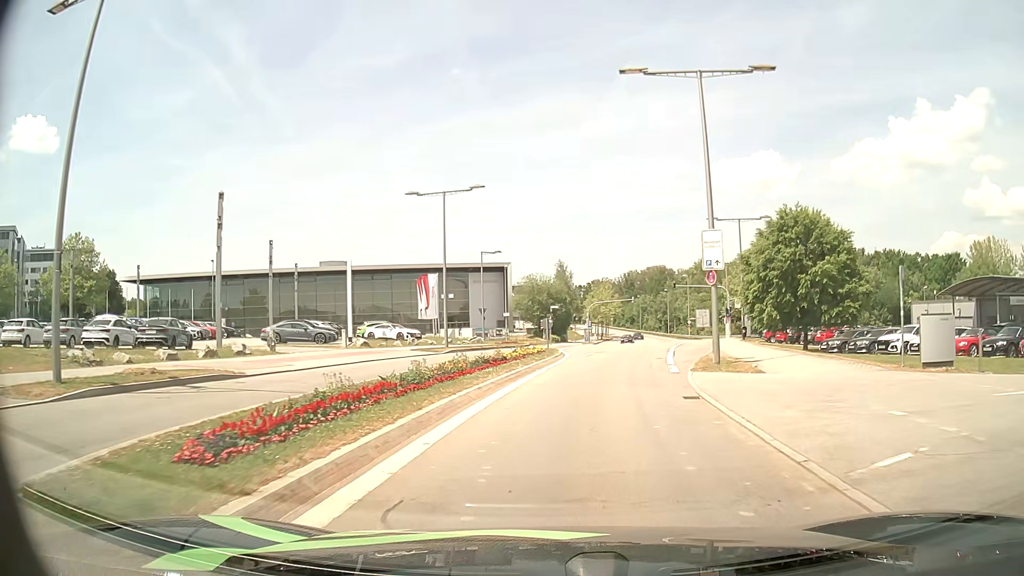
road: secondary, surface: asphalt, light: Day
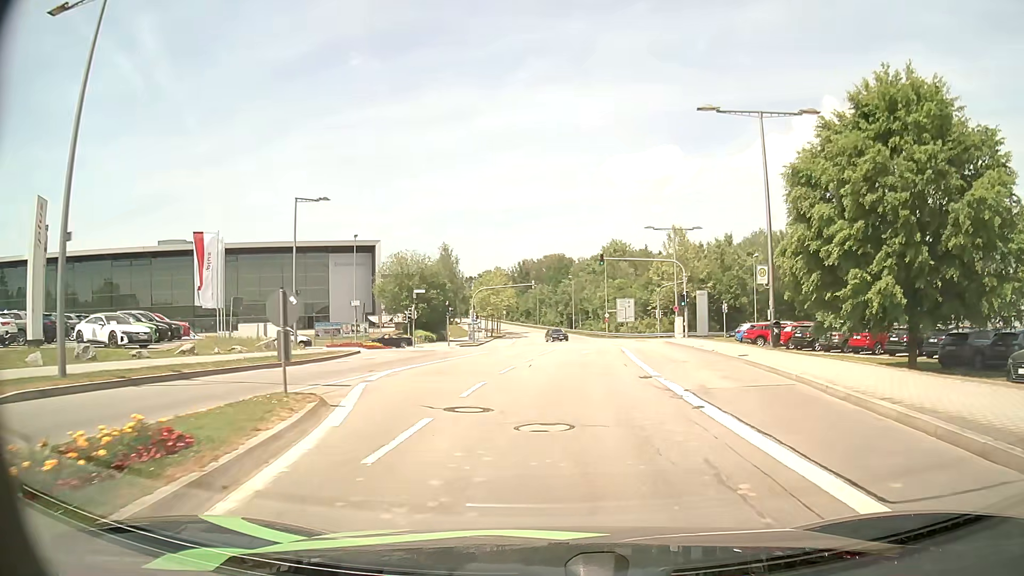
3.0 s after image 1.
(+2.2, +26.0) m; +10°
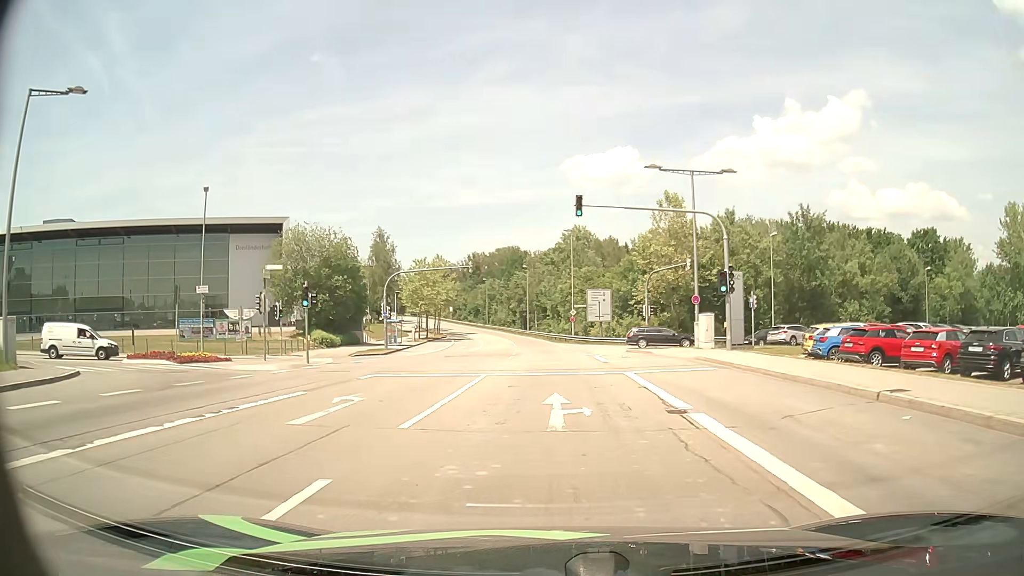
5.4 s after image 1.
(+0.6, +21.8) m; +3°
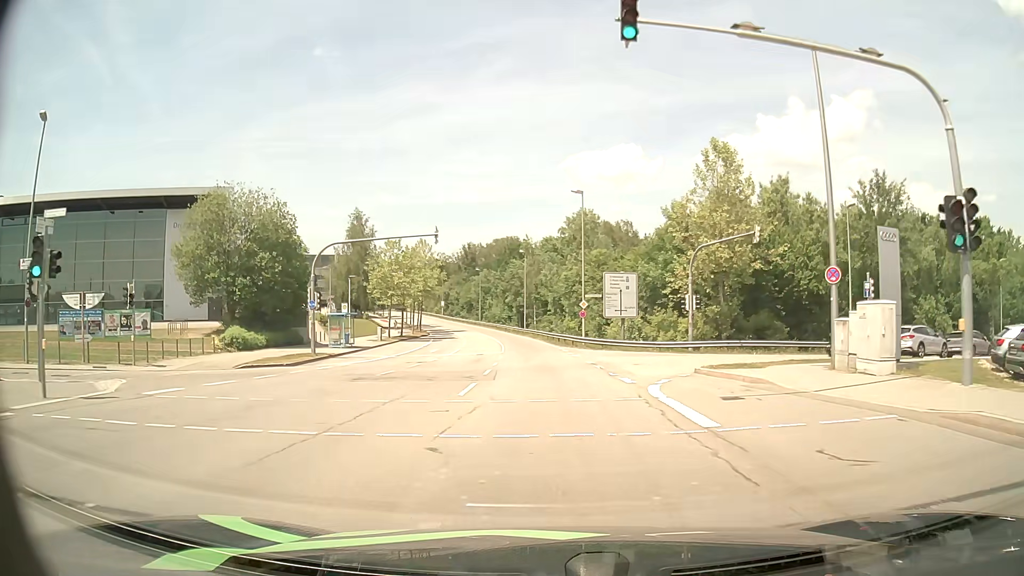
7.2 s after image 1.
(0.0, +16.7) m; 0°
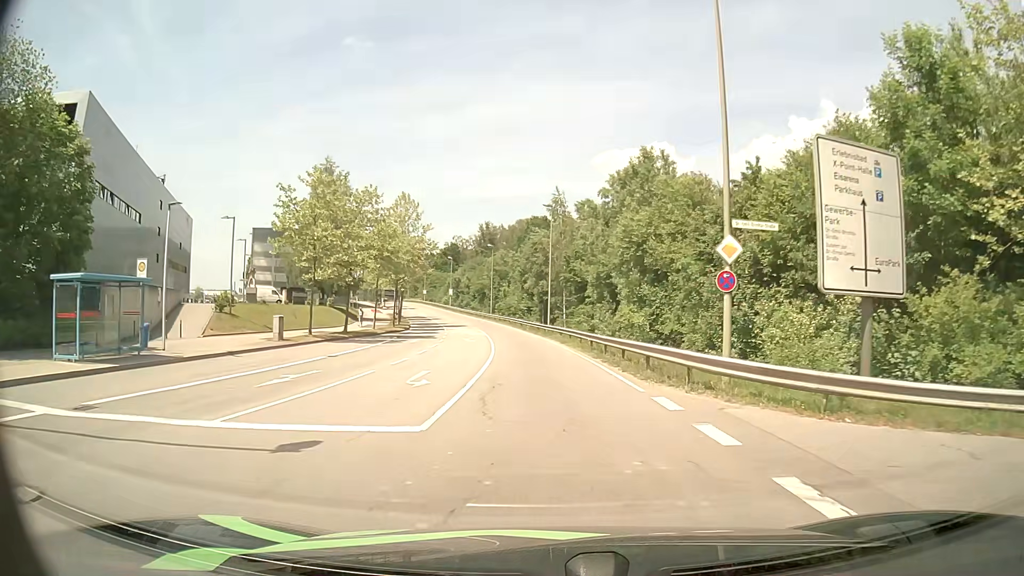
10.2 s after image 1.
(-0.7, +30.3) m; -3°
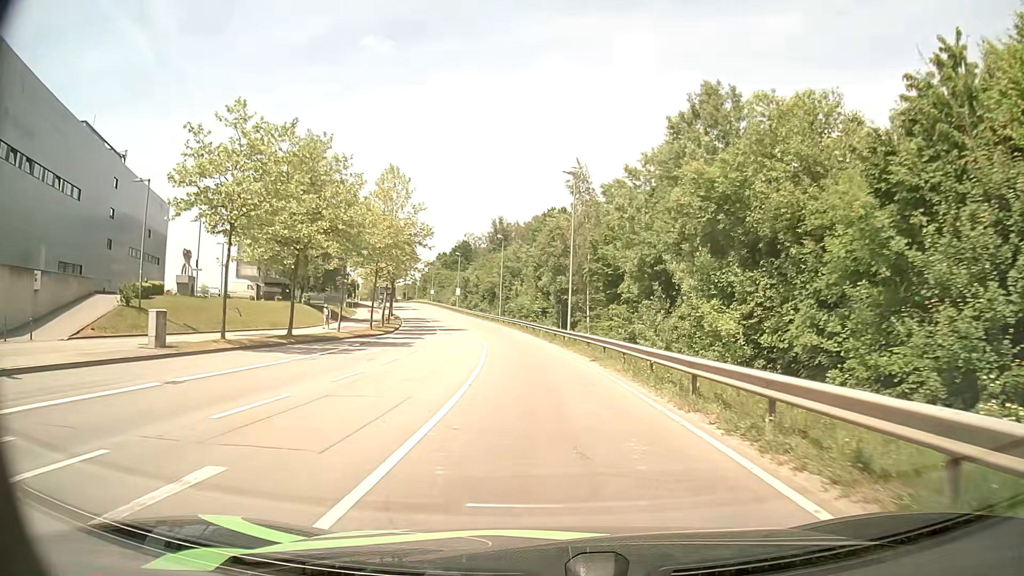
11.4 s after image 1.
(-0.1, +13.3) m; 0°
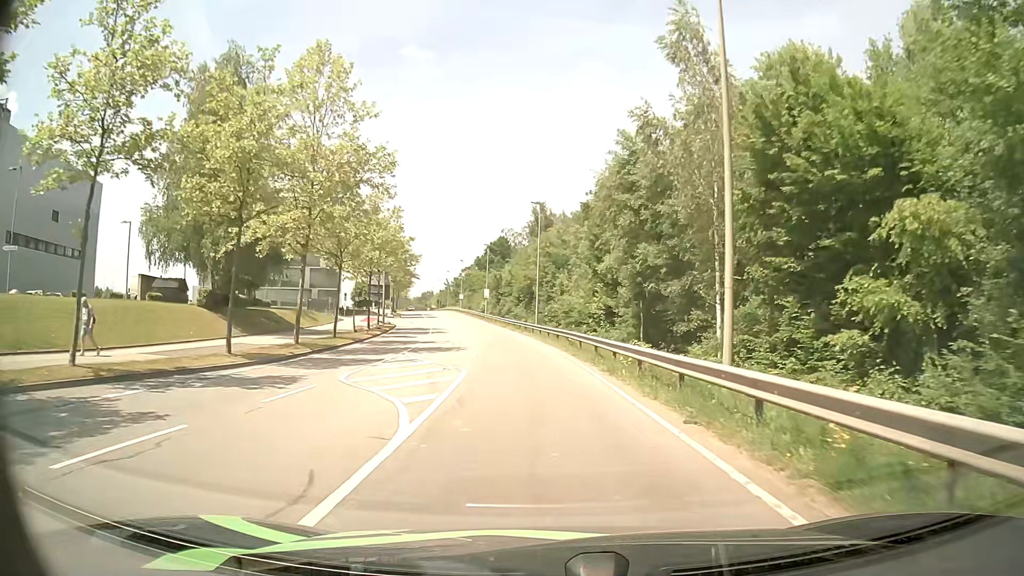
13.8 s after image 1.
(-1.3, +28.3) m; -4°
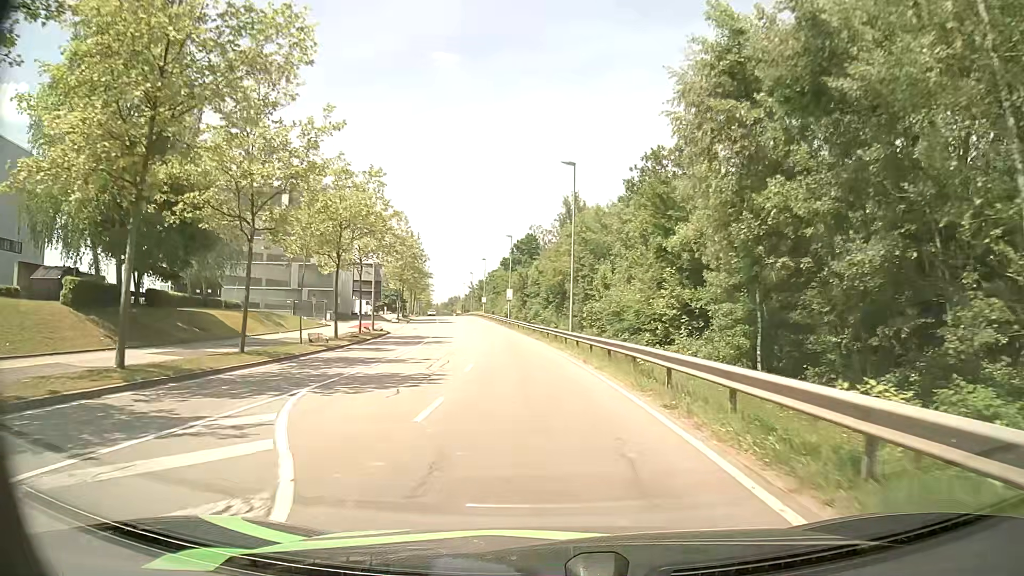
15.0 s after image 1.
(-0.4, +14.8) m; -3°
(0, +10) (-1, +20) (-1, +30) (-2, +40) (-3, +50) (-5, +60) (-6, +70) (-8, +80) (-10, +89) (-11, +99) m
